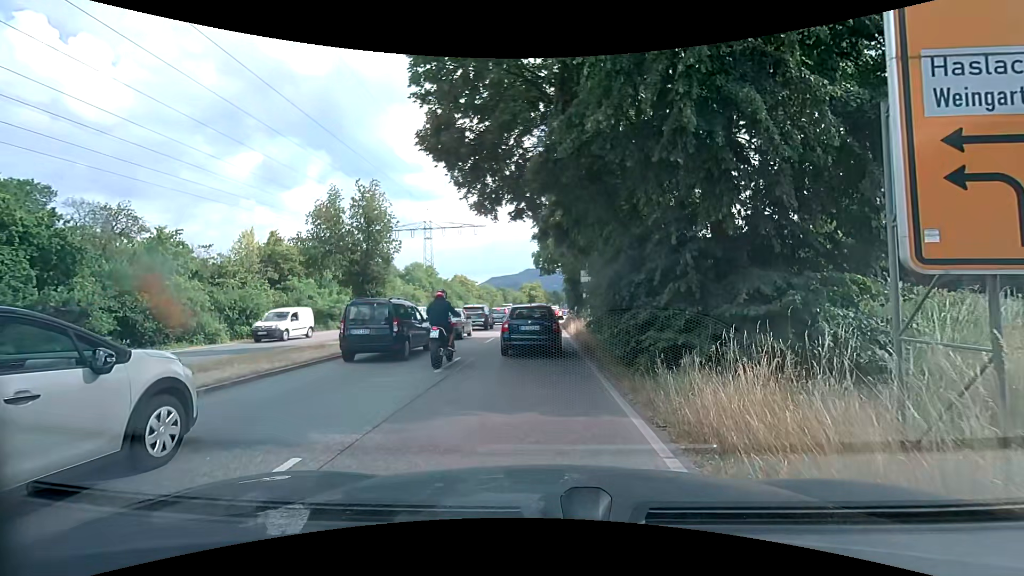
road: primary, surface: asphalt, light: Day
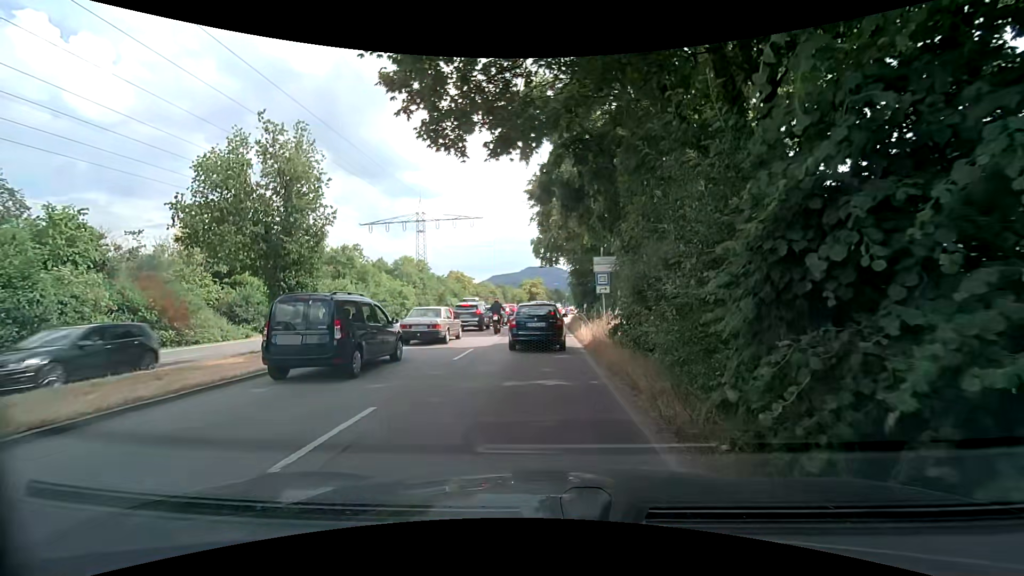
(+0.1, +7.1) m; 0°
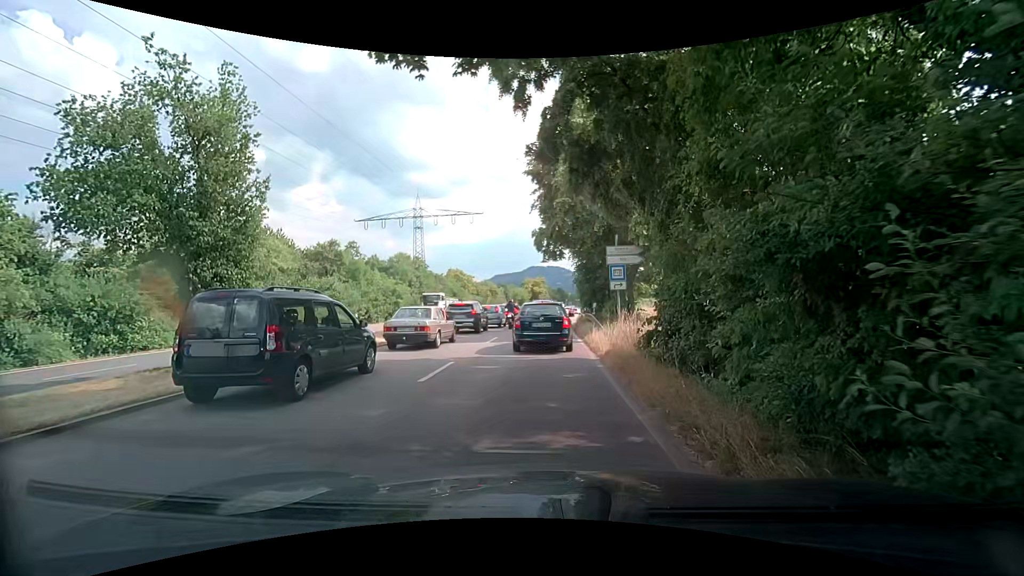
(0.0, +3.8) m; -1°
